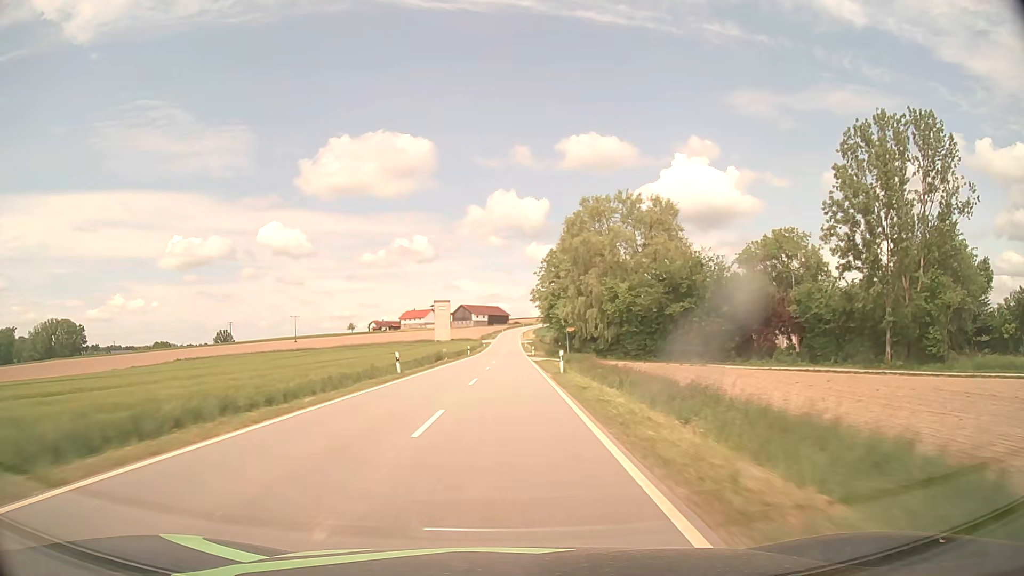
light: Day
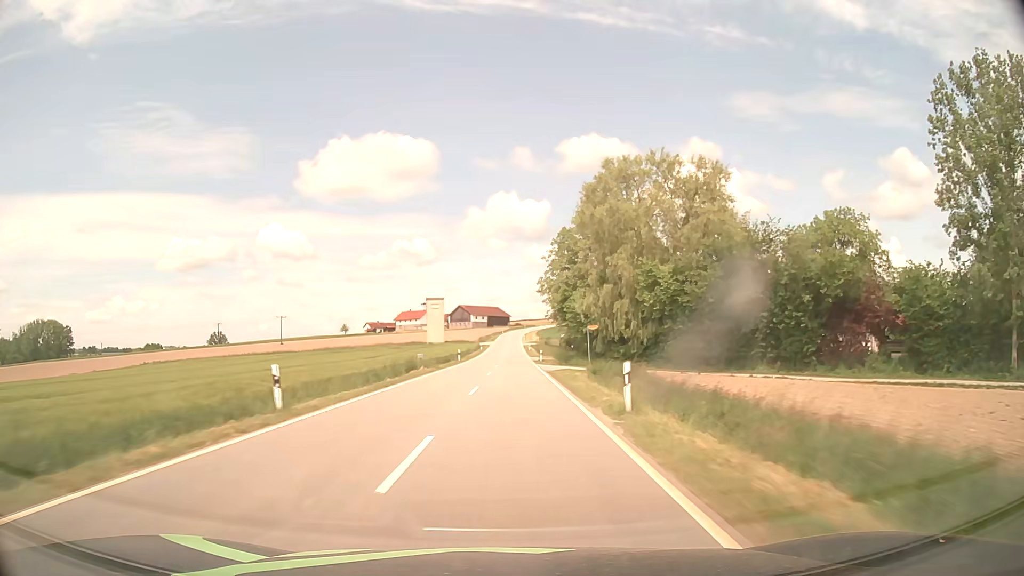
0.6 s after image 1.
(0.0, +15.7) m; 0°
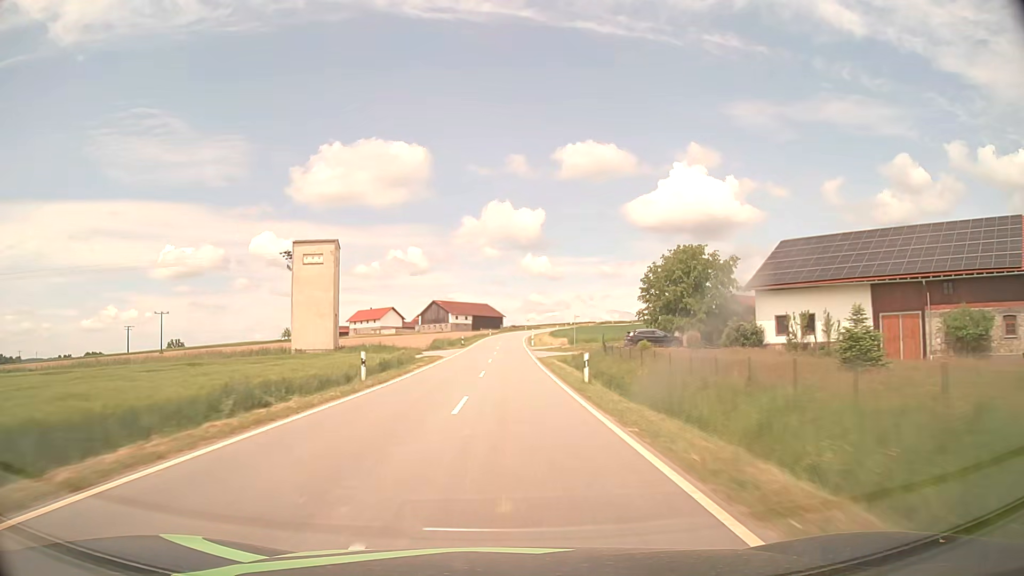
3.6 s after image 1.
(+0.7, +78.7) m; 0°
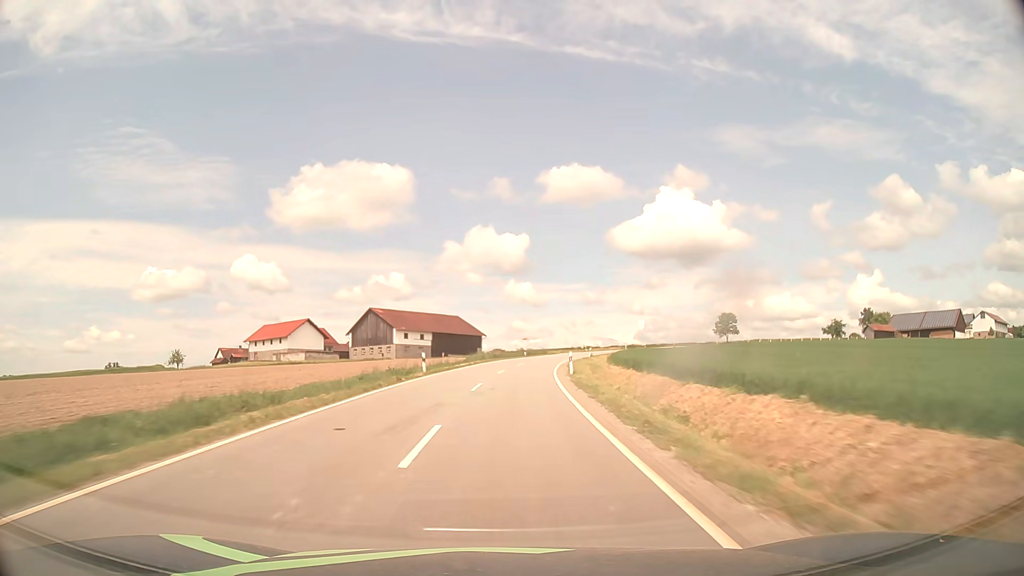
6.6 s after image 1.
(+0.5, +78.3) m; +1°
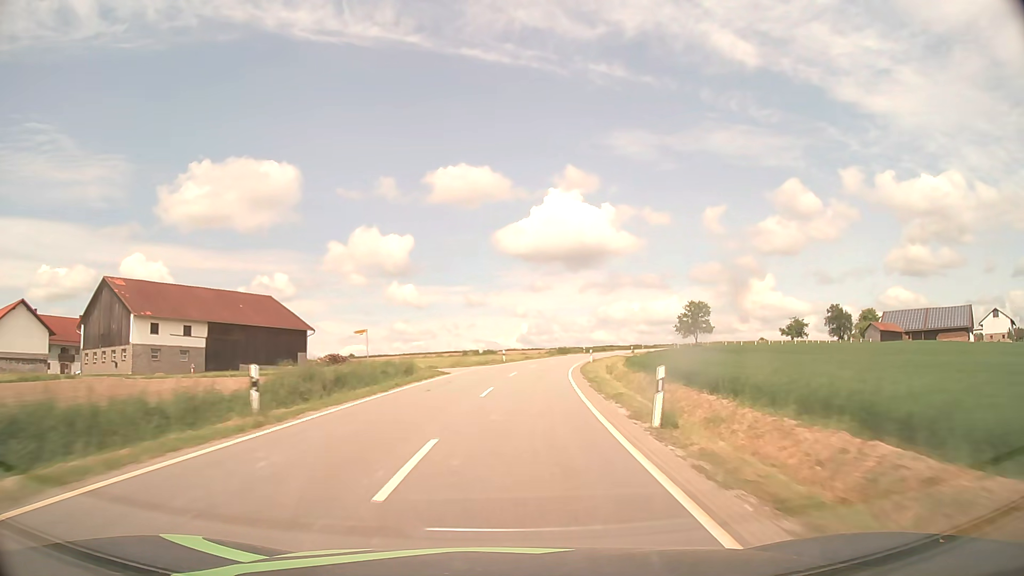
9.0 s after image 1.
(+4.2, +62.2) m; +9°
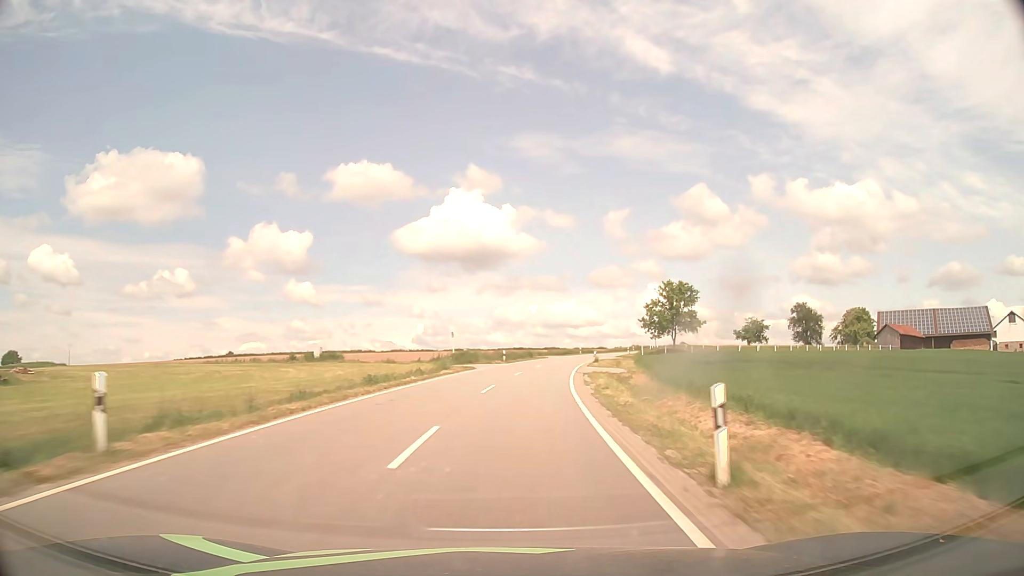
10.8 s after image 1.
(+3.7, +46.9) m; +9°
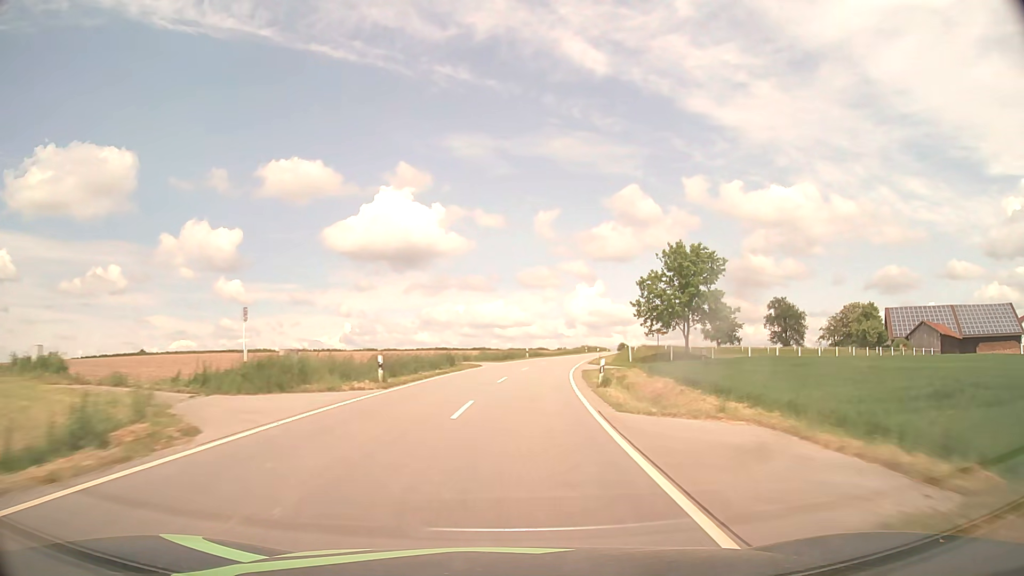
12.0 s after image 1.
(+1.7, +31.4) m; +6°
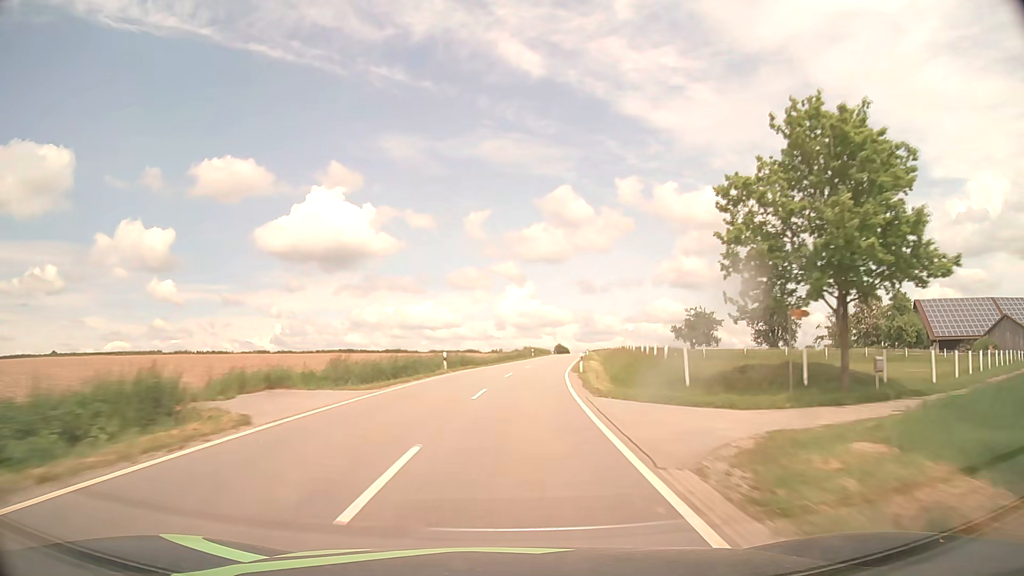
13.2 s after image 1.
(+1.6, +31.5) m; +6°
(0, +10) (+1, +20) (+1, +30) (+2, +40) (+4, +50) (+5, +60) (+6, +70) (+8, +80) (+9, +89) (+11, +99) m
